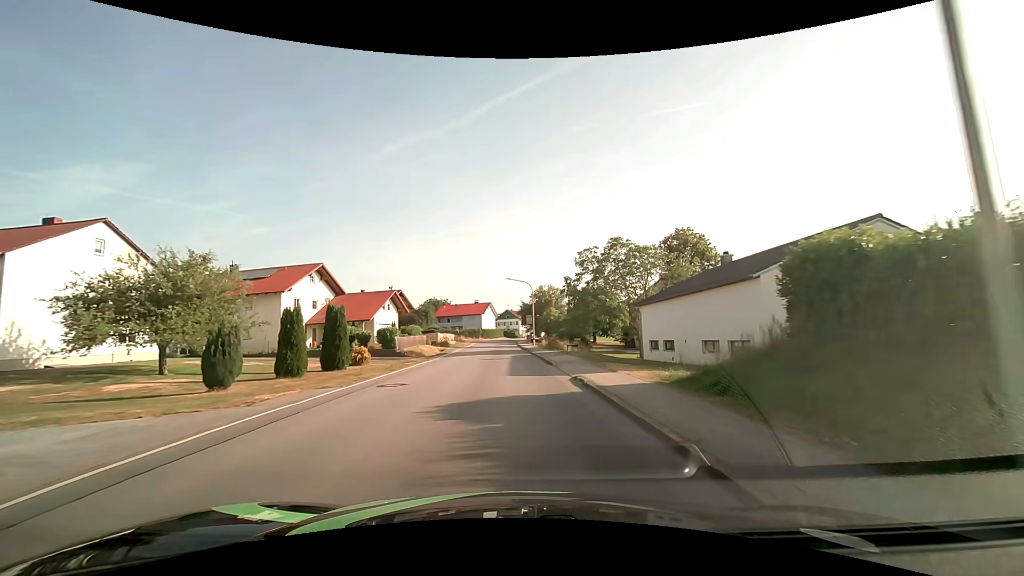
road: secondary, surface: asphalt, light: Day
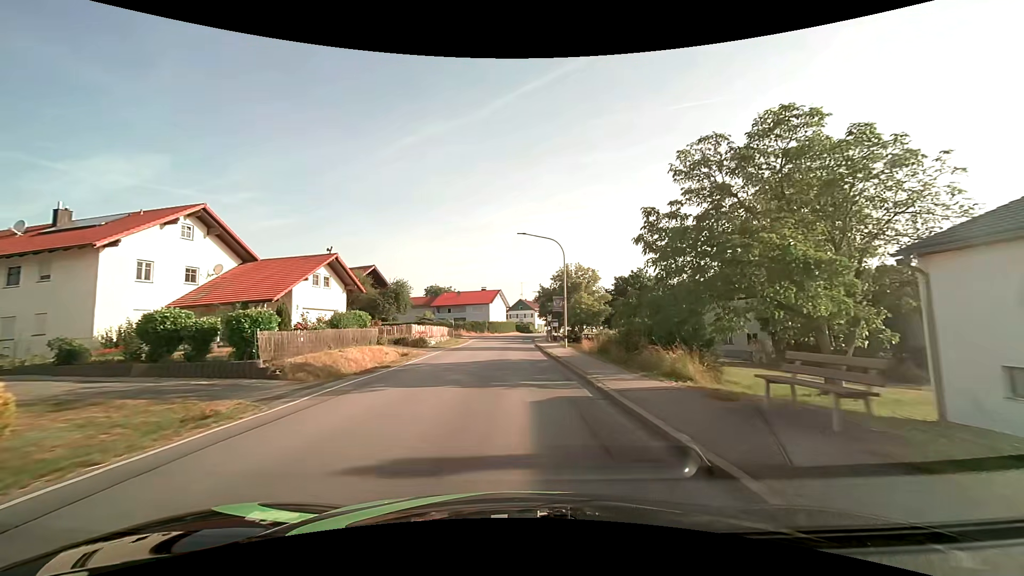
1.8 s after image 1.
(-0.4, +22.9) m; -2°
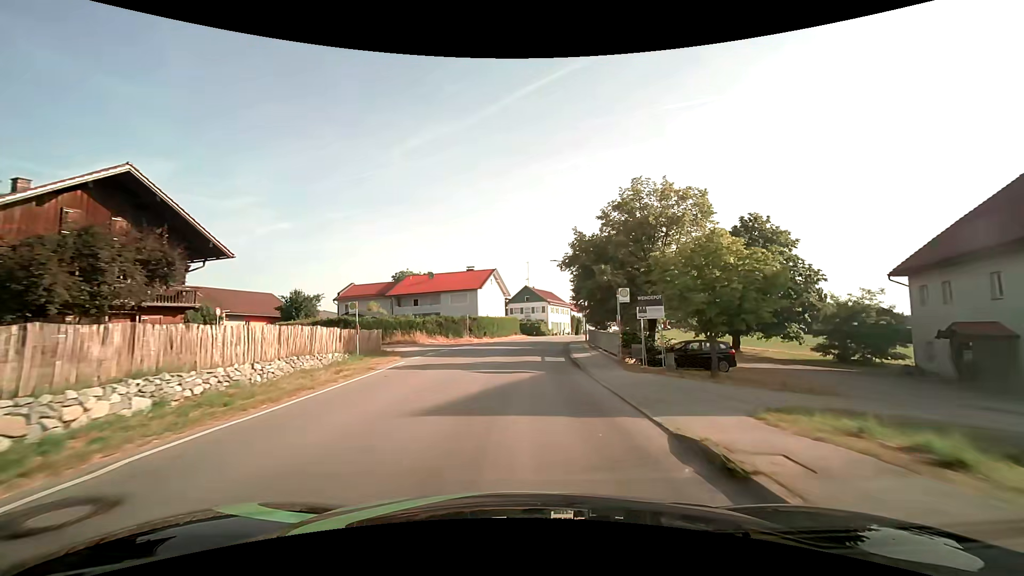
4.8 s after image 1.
(-0.3, +38.3) m; 0°
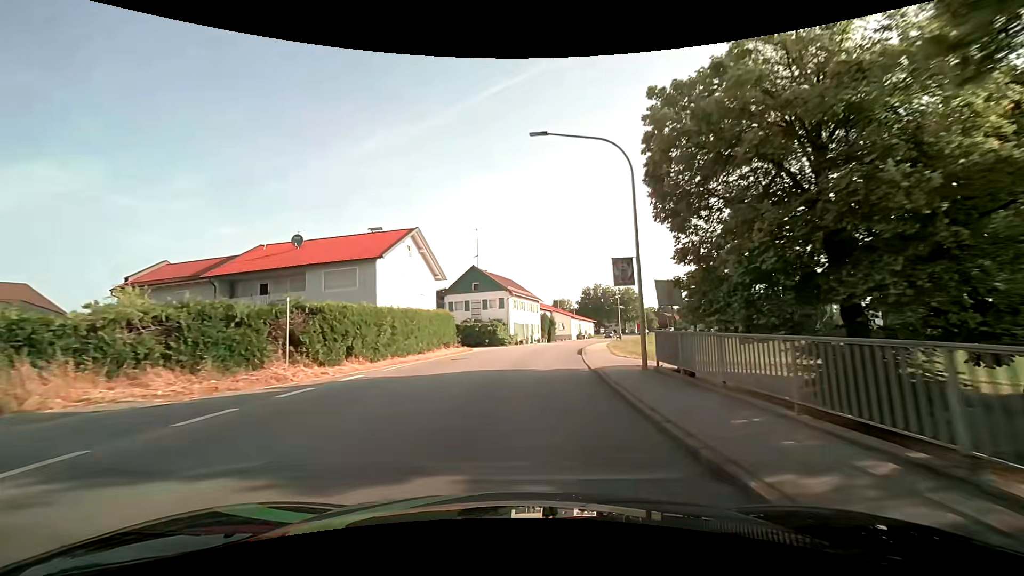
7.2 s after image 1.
(+1.1, +30.4) m; +5°
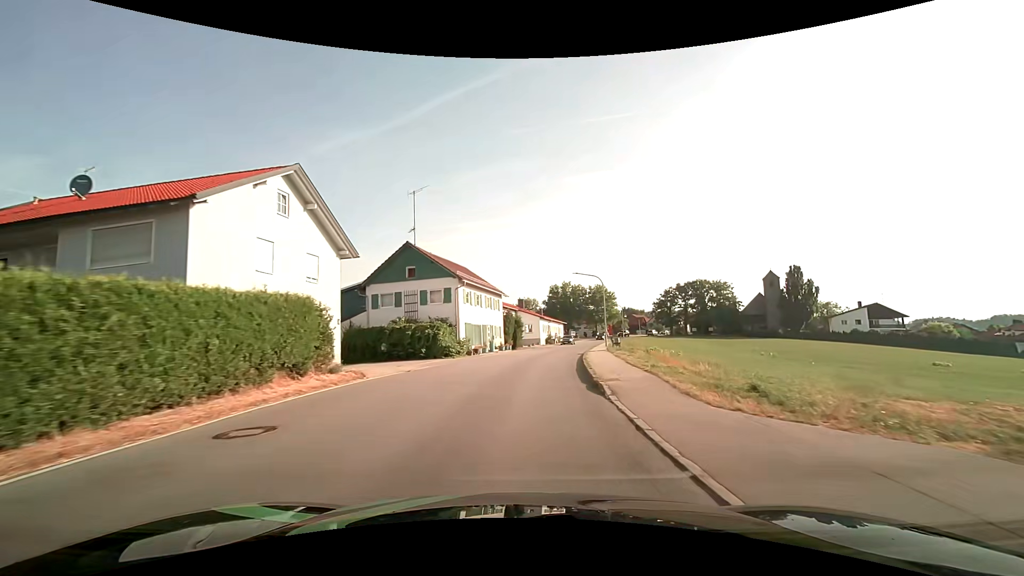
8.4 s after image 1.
(+0.6, +15.1) m; +4°
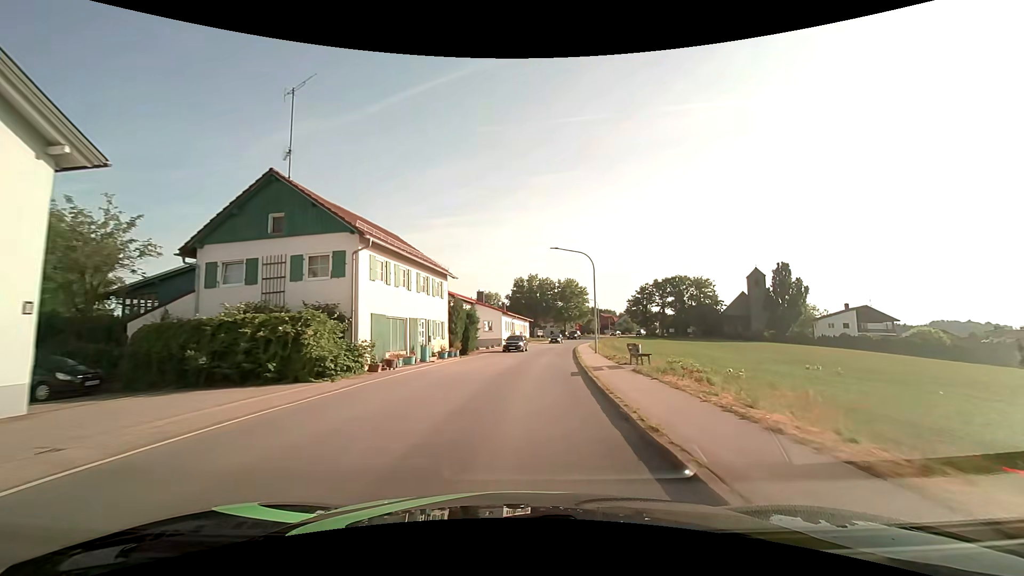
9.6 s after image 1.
(+0.5, +15.1) m; +4°
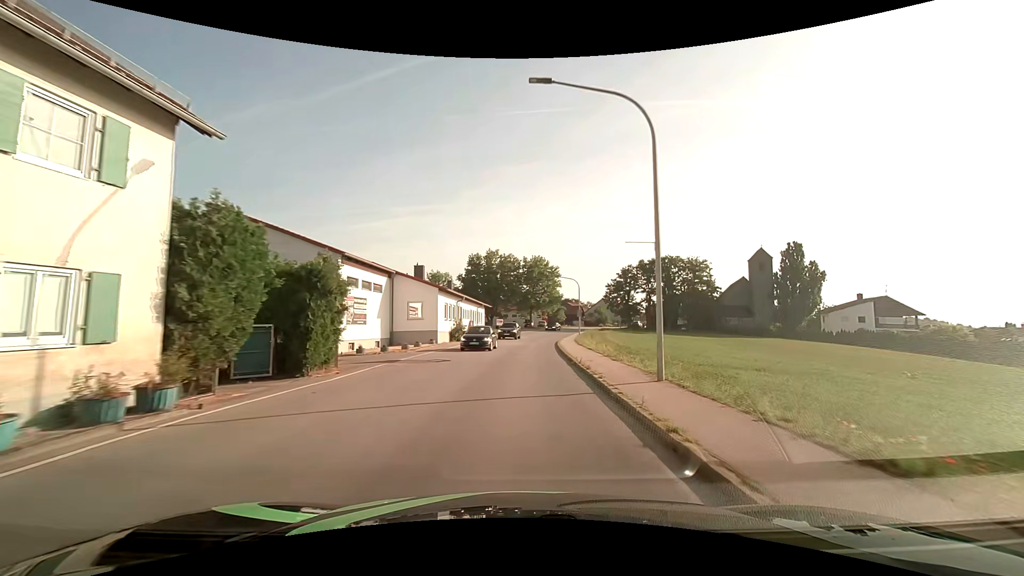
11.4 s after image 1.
(+1.0, +22.9) m; +4°
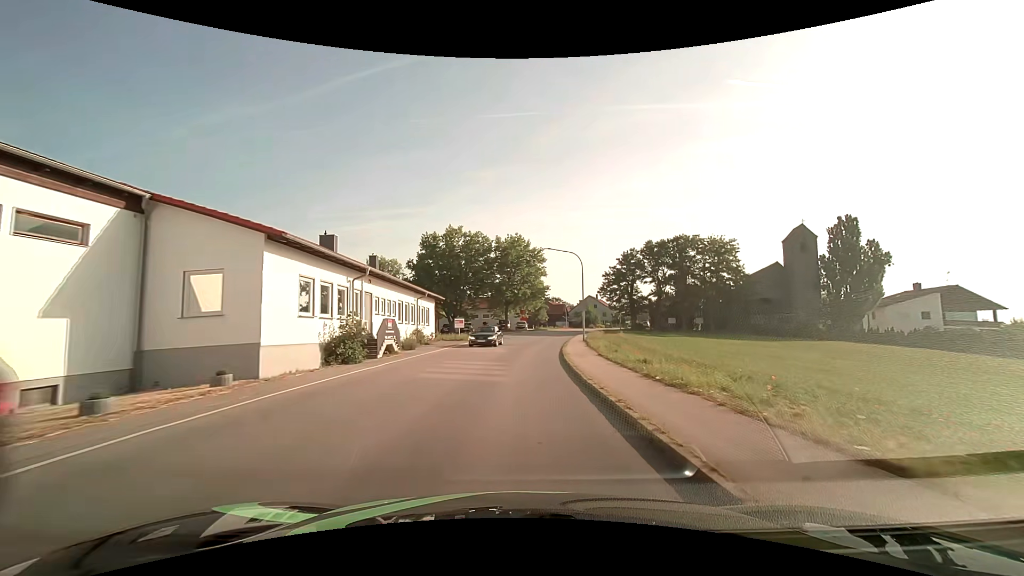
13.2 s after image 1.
(+0.7, +23.2) m; +3°
(0, +10) (0, +20) (+1, +30) (+2, +40) (+4, +50) (+6, +60) (+9, +69) (+12, +79) (+16, +88) (+20, +97) m
